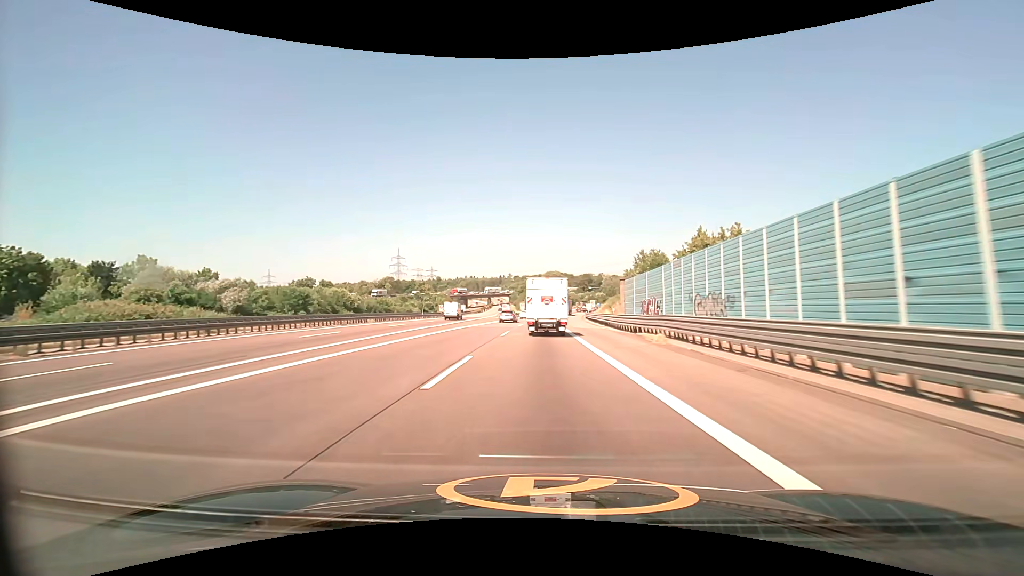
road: motorway_link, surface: asphalt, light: Day
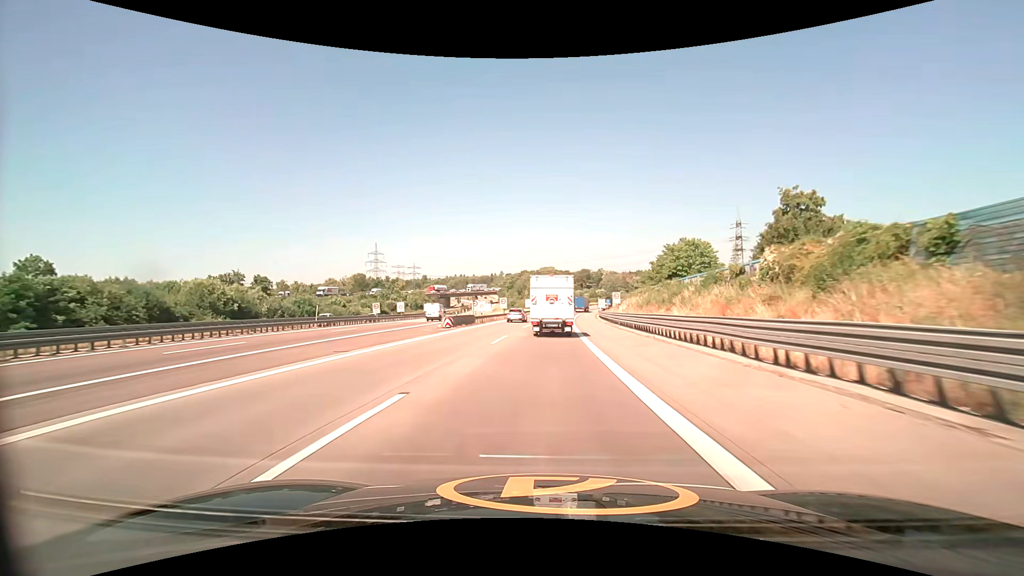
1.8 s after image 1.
(+0.3, +42.3) m; +1°
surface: concrete
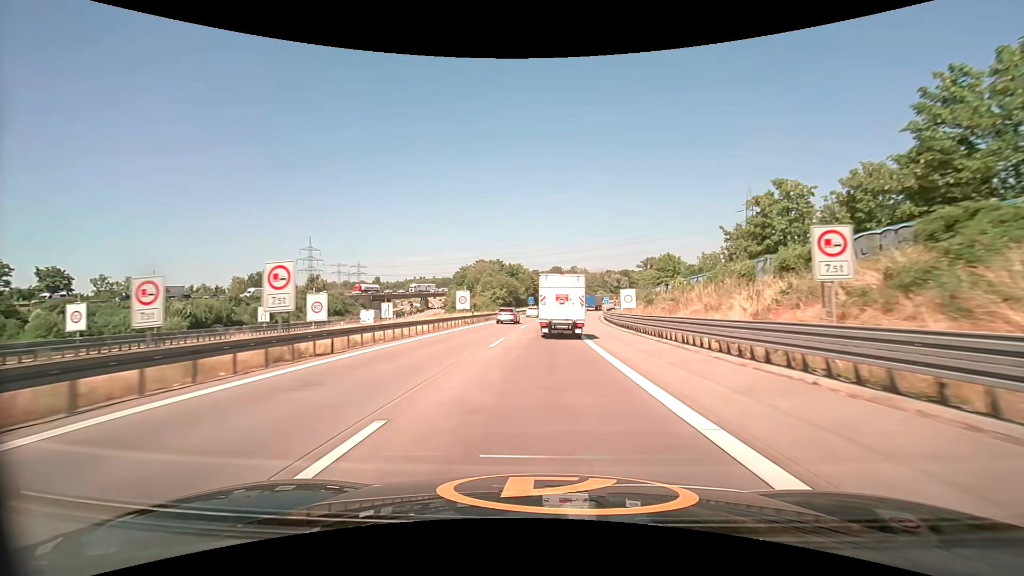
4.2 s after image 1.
(+1.5, +55.7) m; +4°
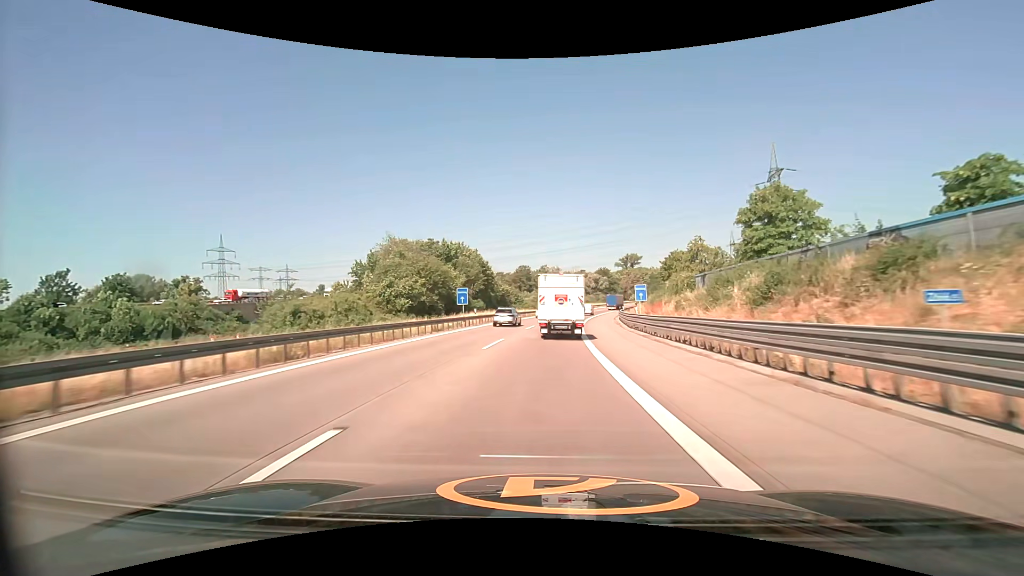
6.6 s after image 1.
(+1.8, +53.9) m; +4°
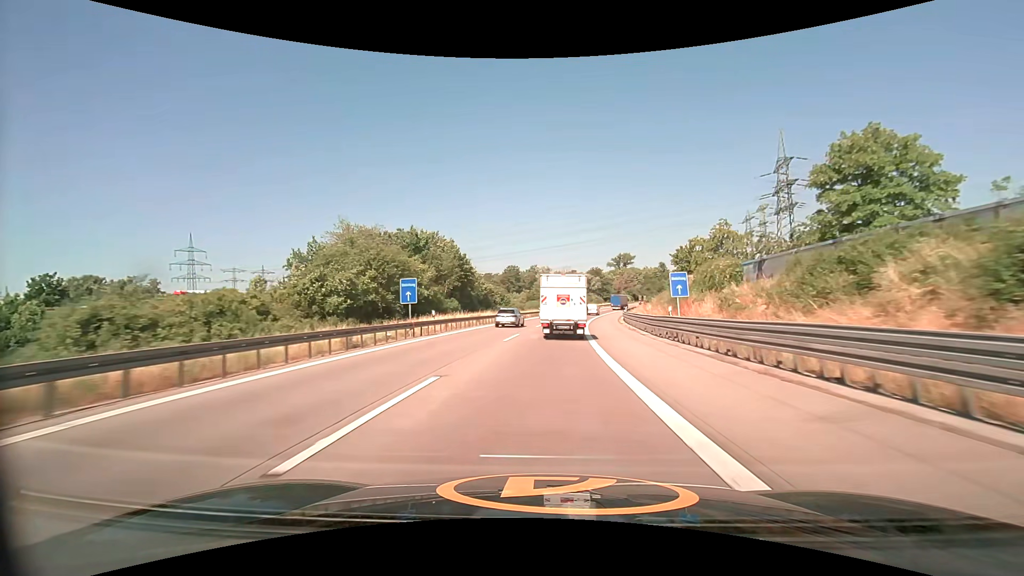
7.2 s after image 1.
(+0.2, +13.4) m; +1°
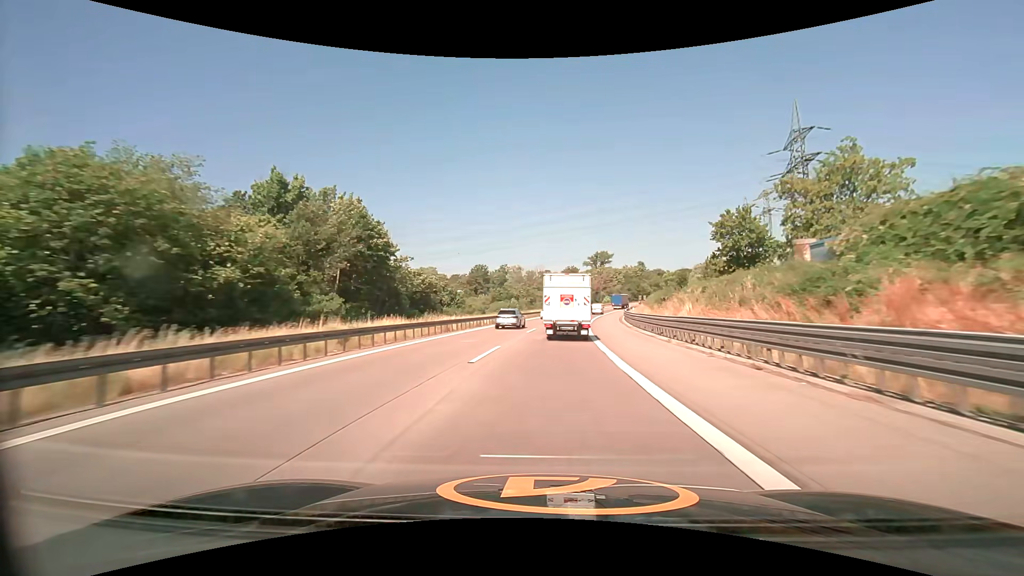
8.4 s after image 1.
(+0.6, +27.0) m; +3°
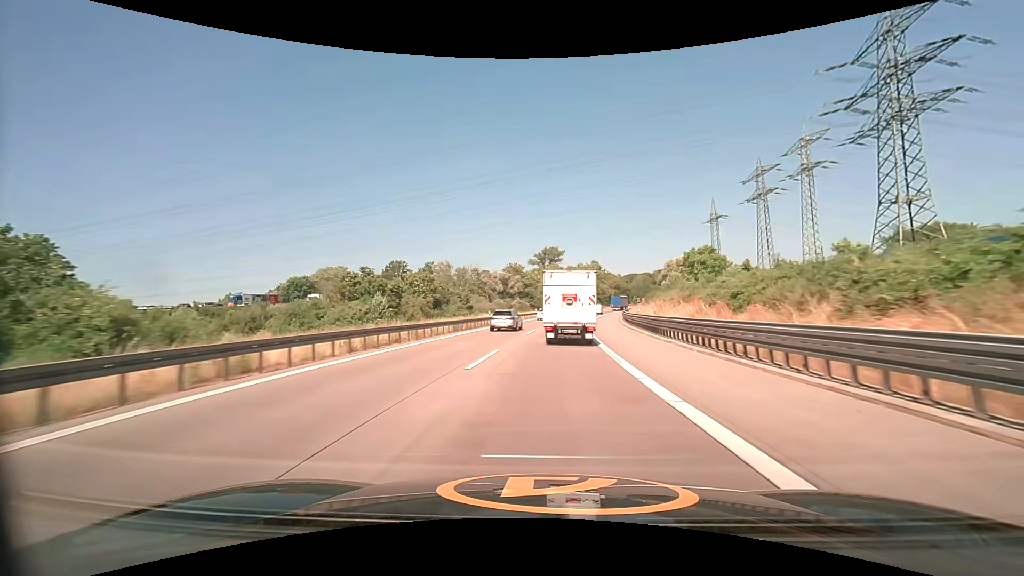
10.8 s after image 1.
(+3.3, +54.9) m; +6°
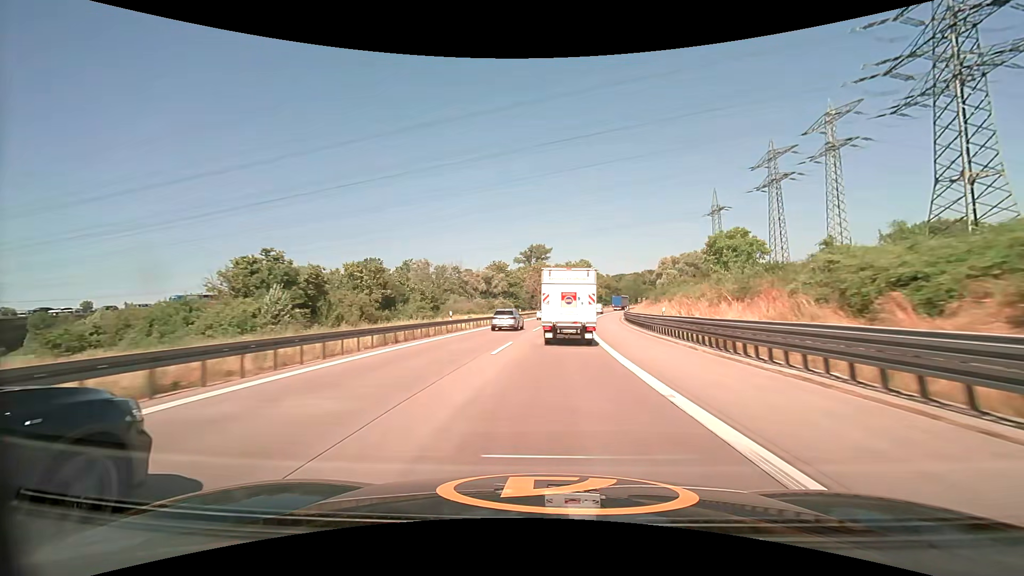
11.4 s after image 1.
(+0.2, +14.0) m; +2°
(0, +10) (0, +20) (+1, +30) (+2, +40) (+3, +50) (+4, +60) (+5, +70) (+7, +80) (+8, +89) (+10, +99) m
